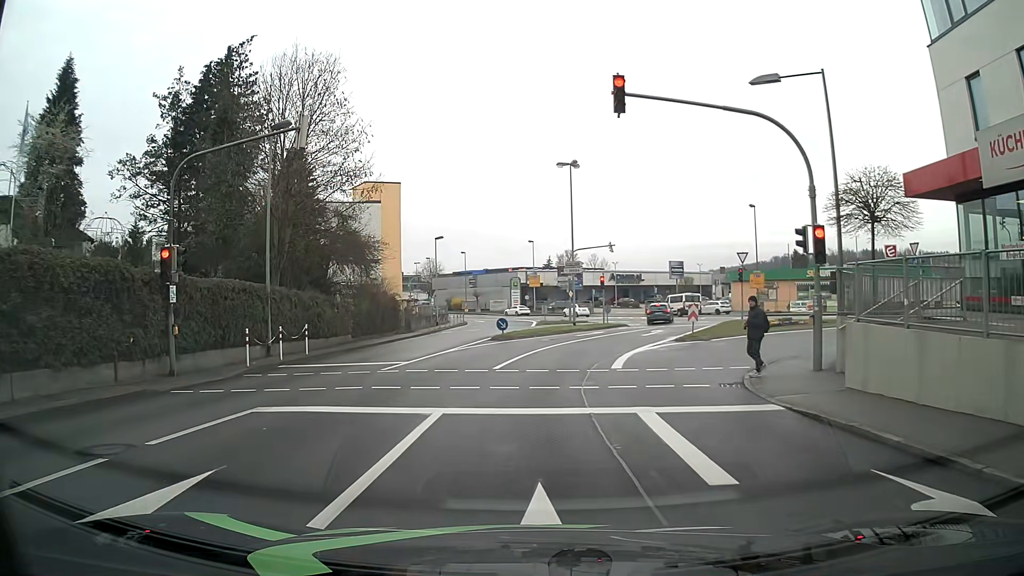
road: tertiary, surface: asphalt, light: Day
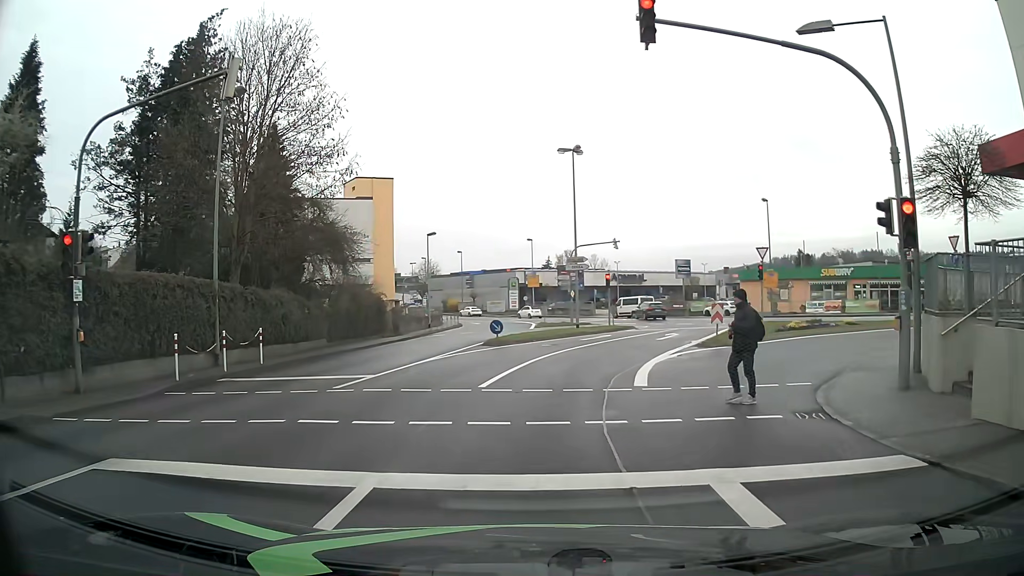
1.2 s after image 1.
(0.0, +3.7) m; +1°
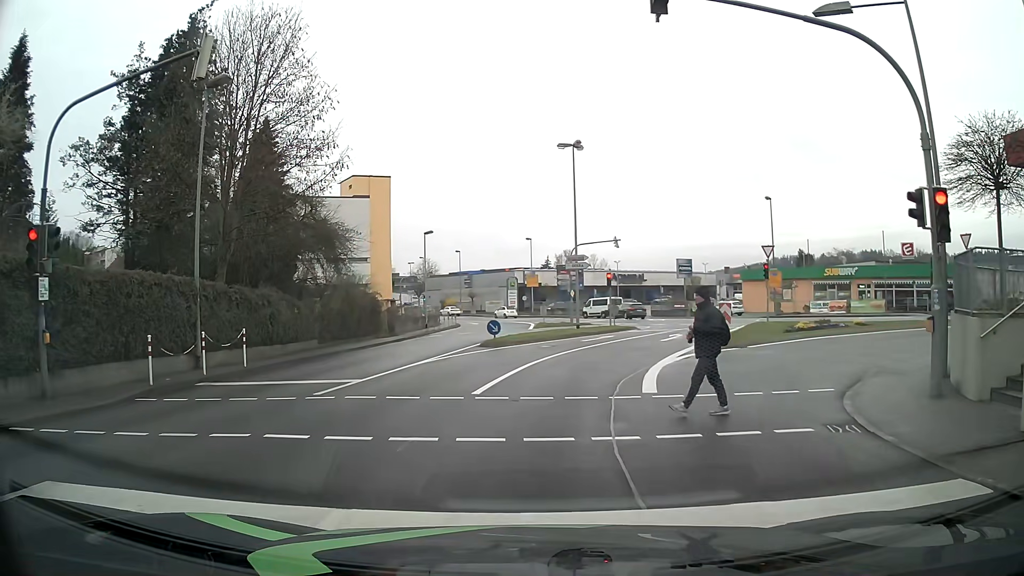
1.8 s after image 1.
(0.0, +1.0) m; 0°
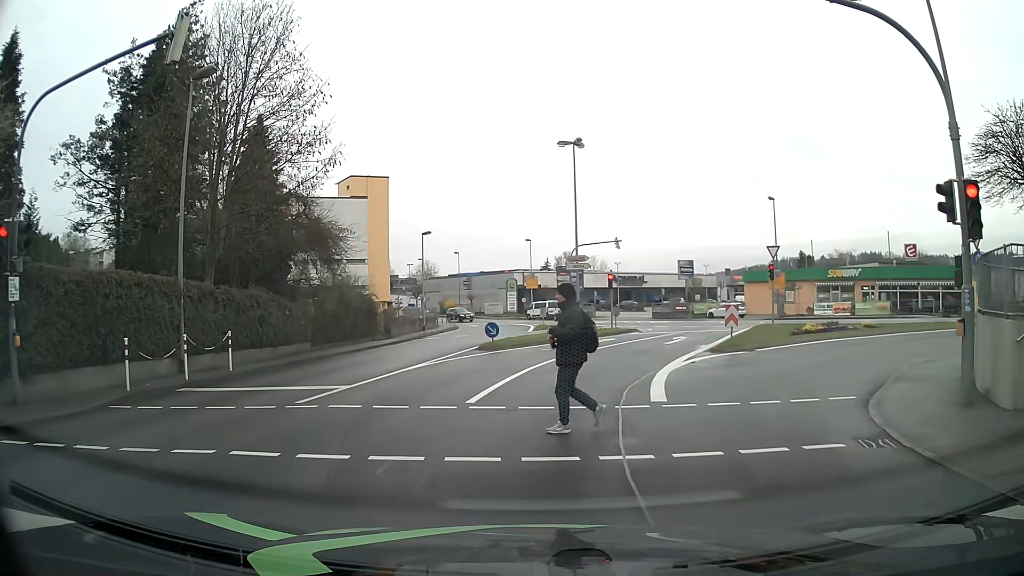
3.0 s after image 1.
(0.0, +0.8) m; 0°
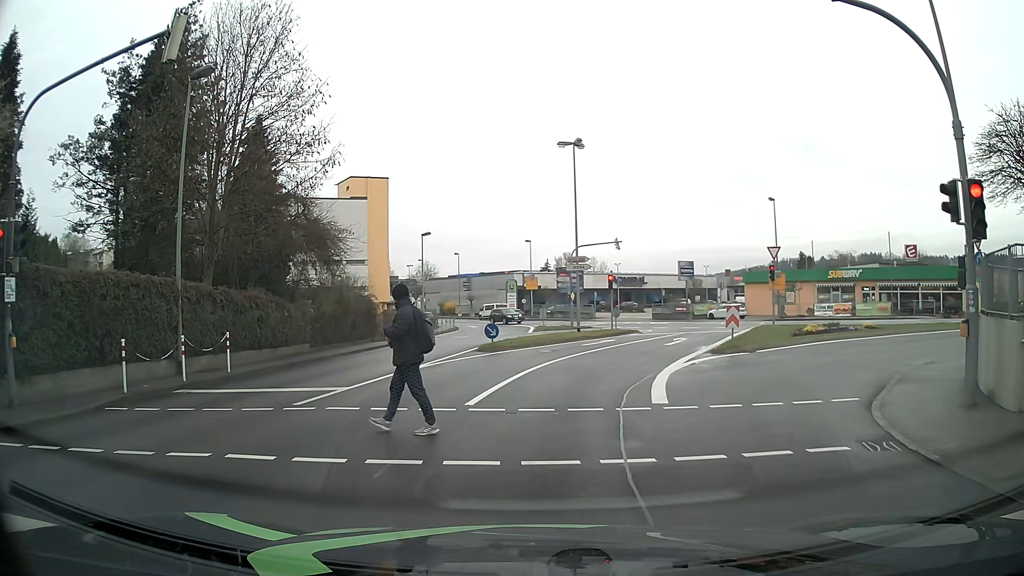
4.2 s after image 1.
(0.0, +0.2) m; 0°
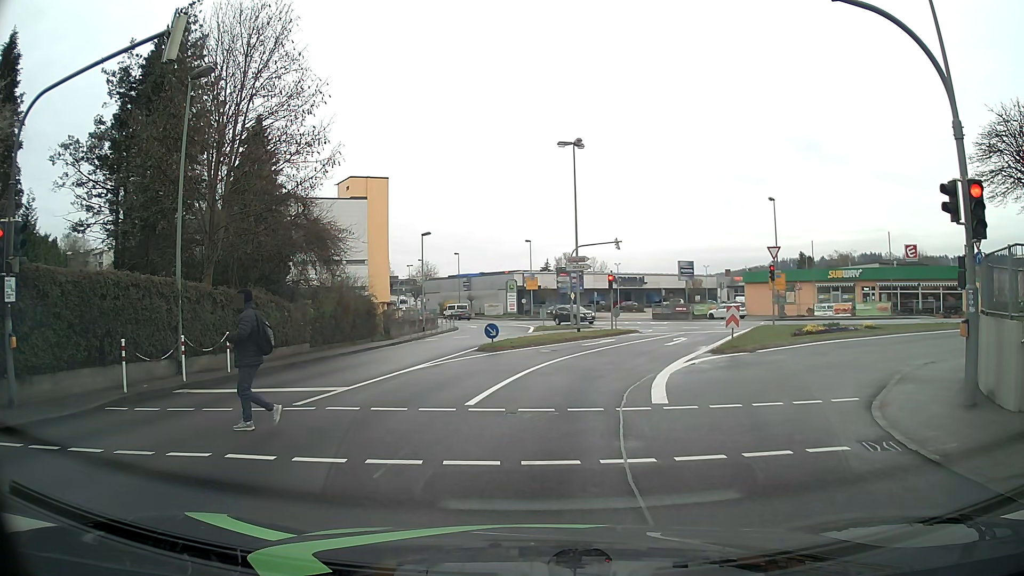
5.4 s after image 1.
(0.0, 0.0) m; 0°
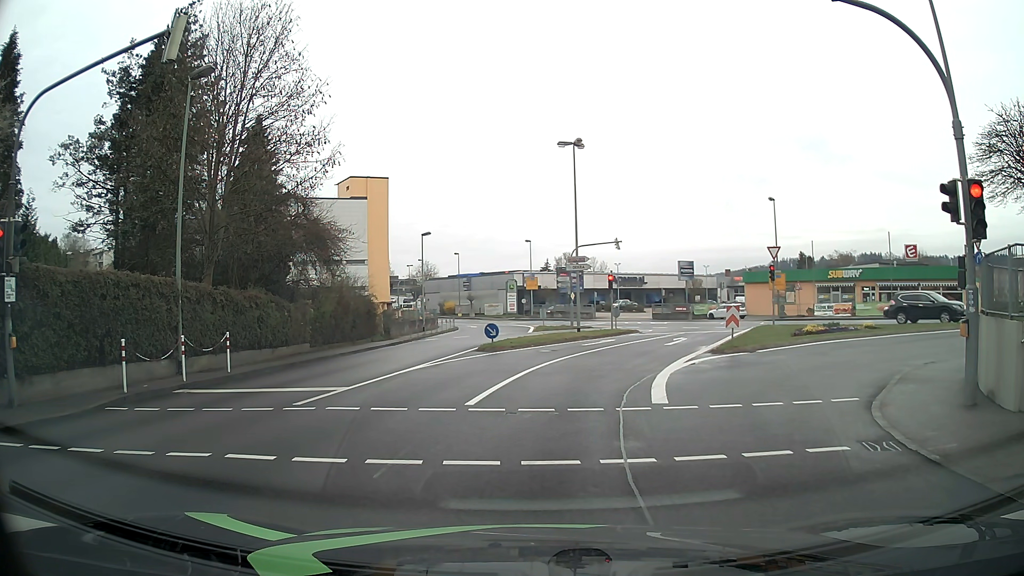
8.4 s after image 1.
(0.0, 0.0) m; 0°
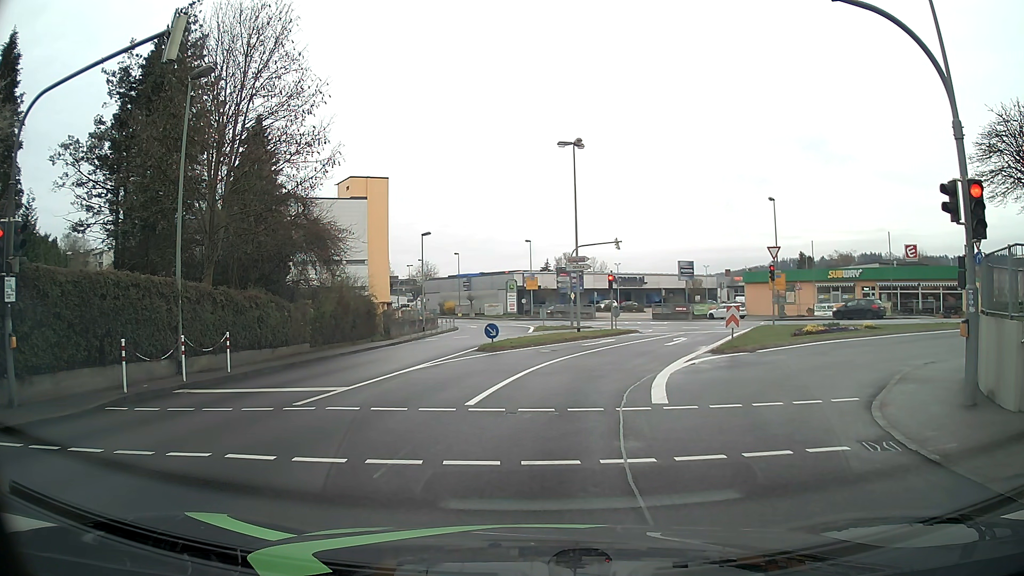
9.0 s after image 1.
(0.0, 0.0) m; 0°
